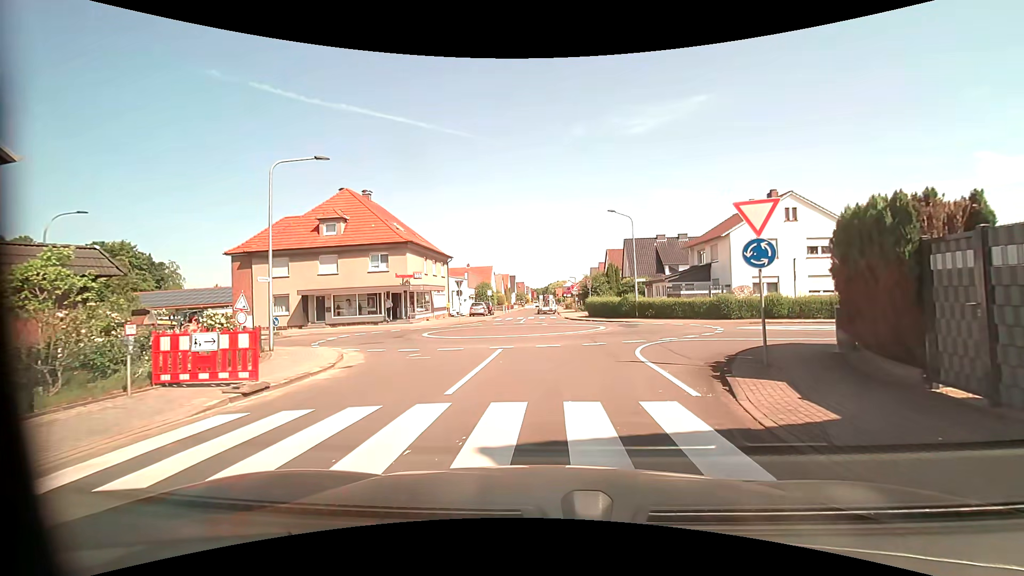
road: residential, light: Day
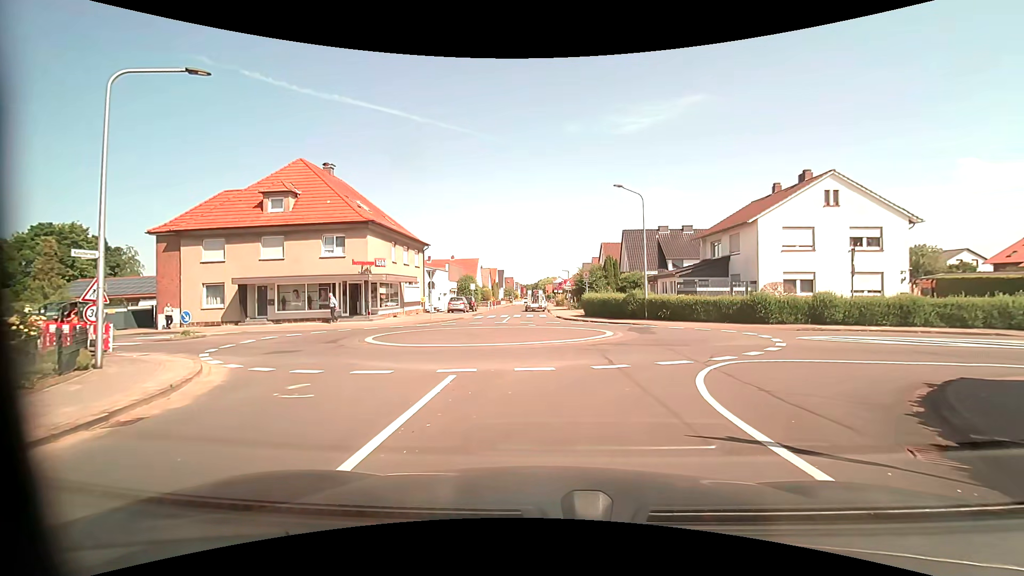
(+0.1, +6.6) m; +2°
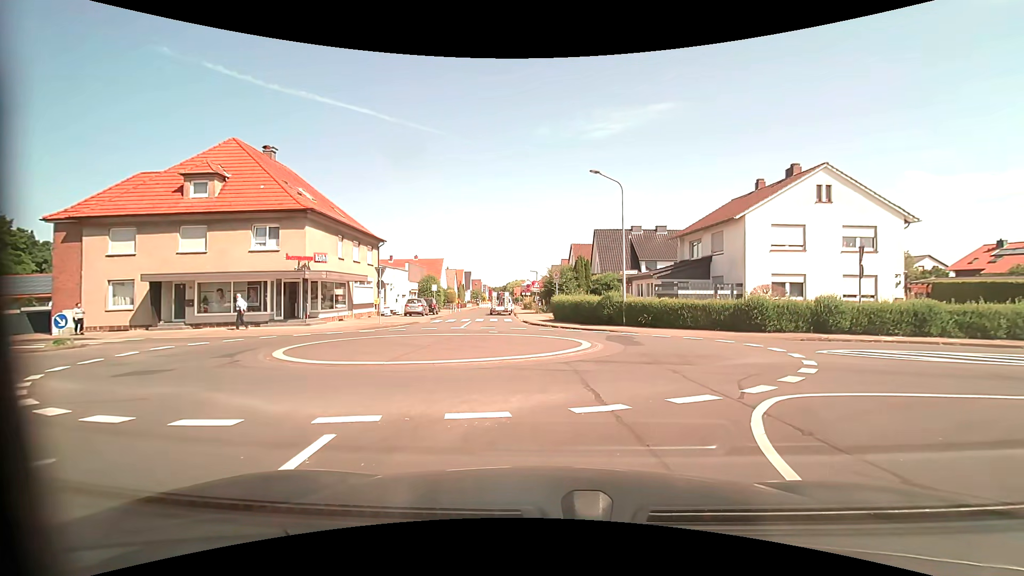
(0.0, +3.8) m; +4°
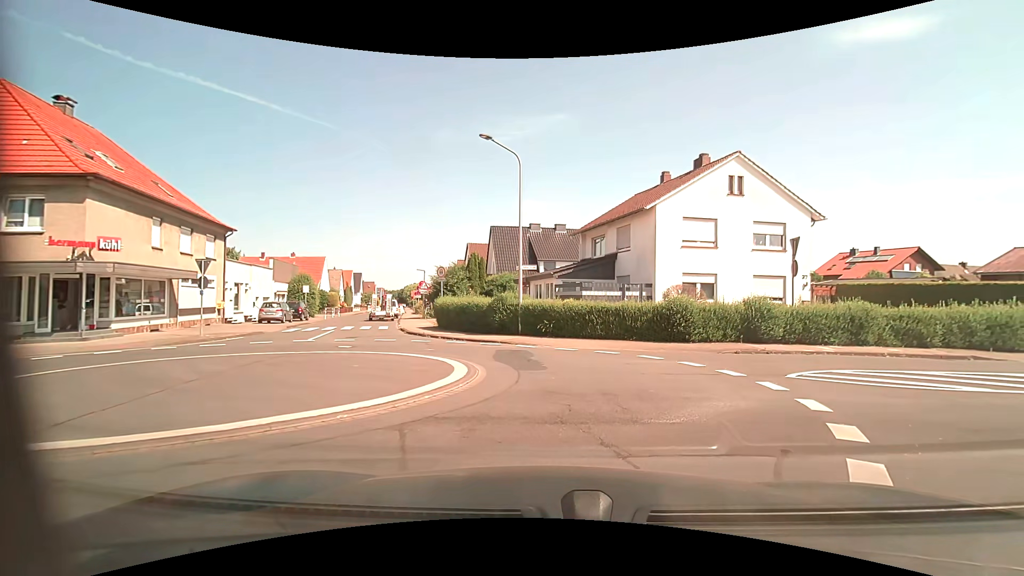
(+0.4, +5.5) m; +11°
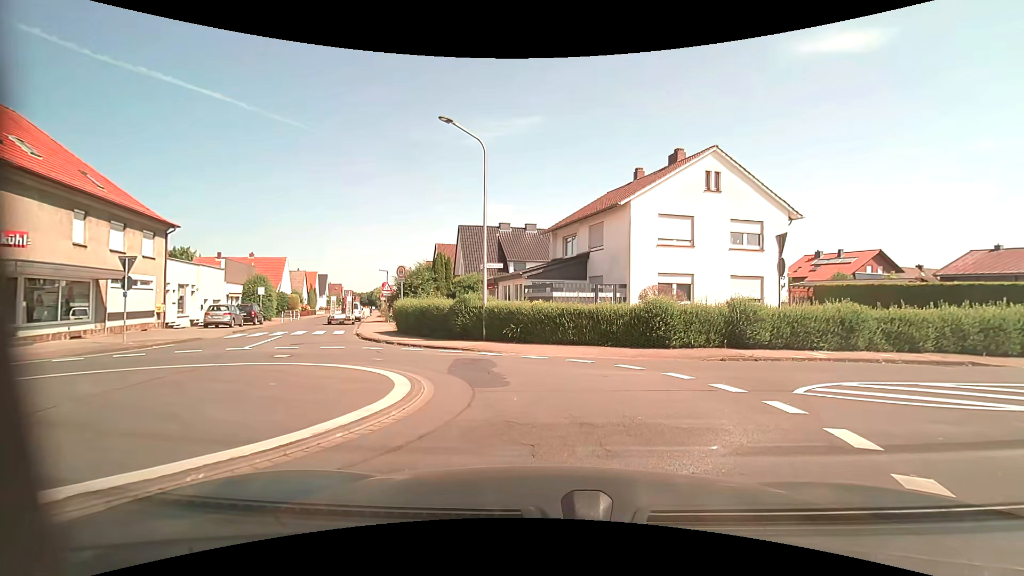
(+0.1, +1.8) m; +3°
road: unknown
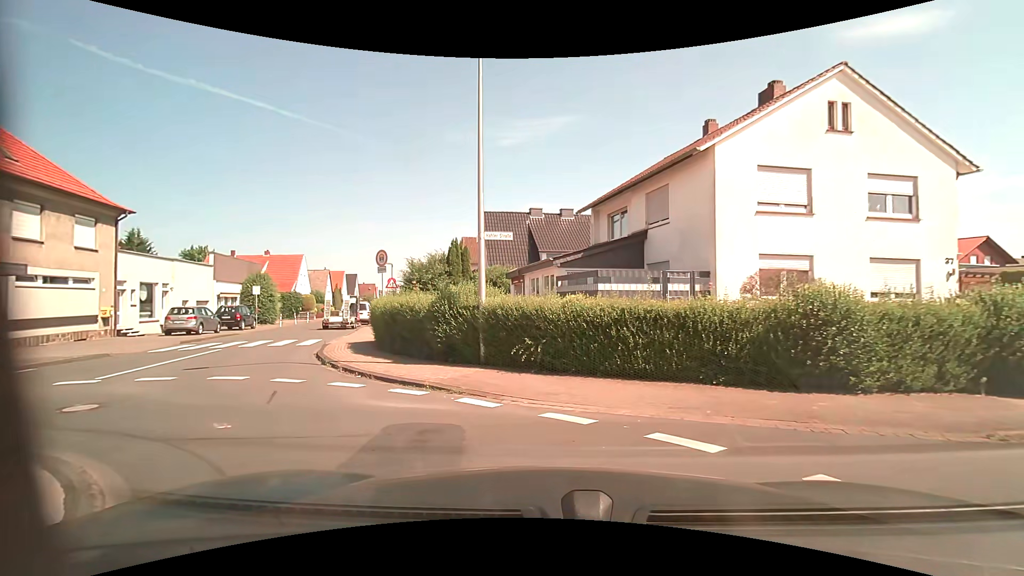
(+0.1, +7.4) m; -4°
